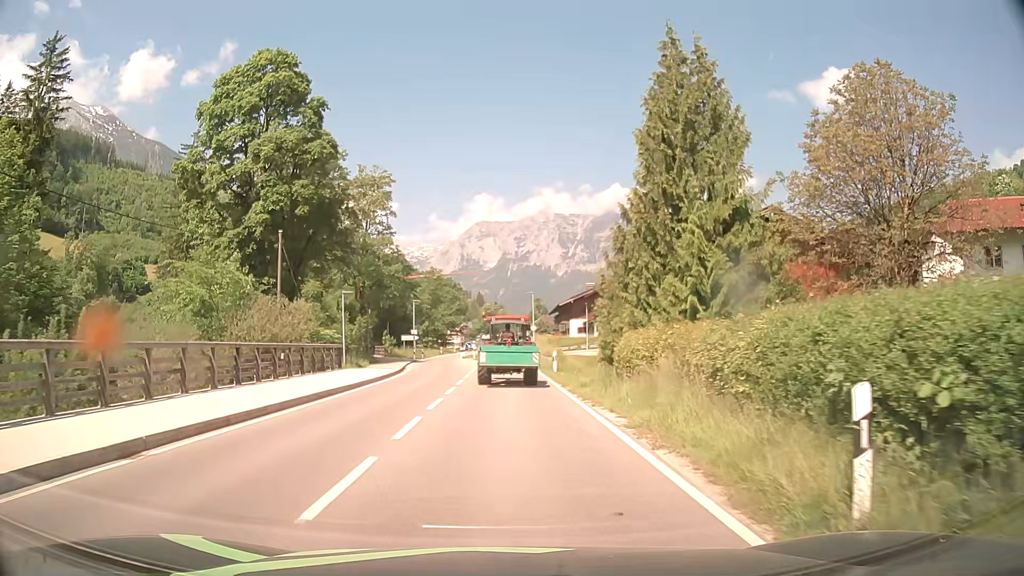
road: primary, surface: asphalt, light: Day
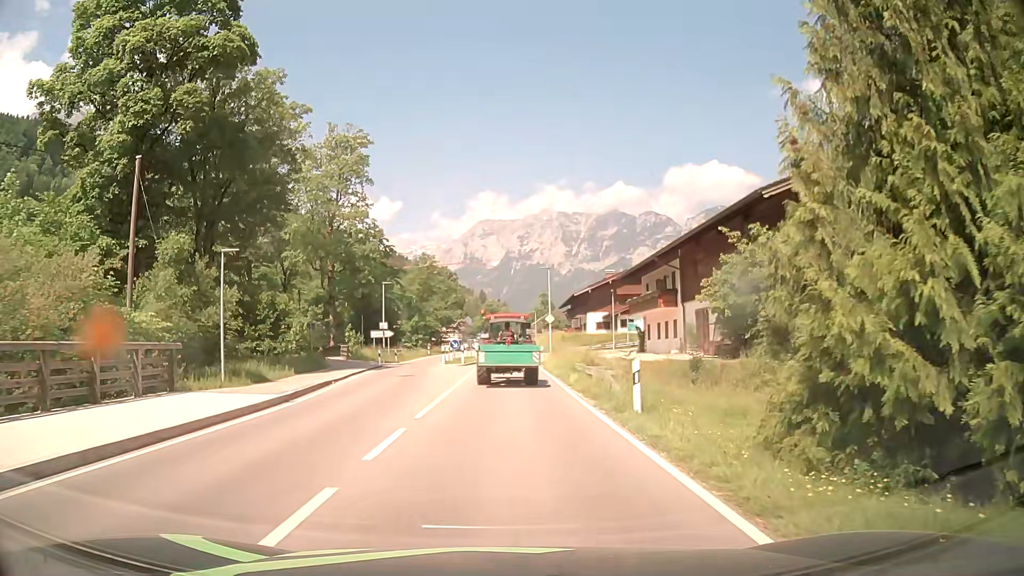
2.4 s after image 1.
(+0.2, +20.0) m; 0°
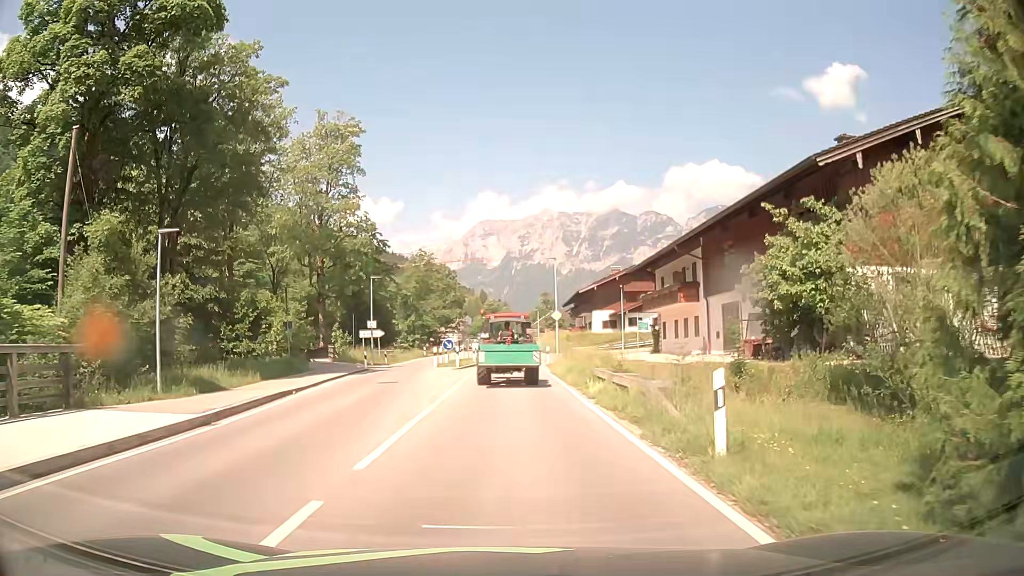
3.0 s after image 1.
(0.0, +5.0) m; 0°
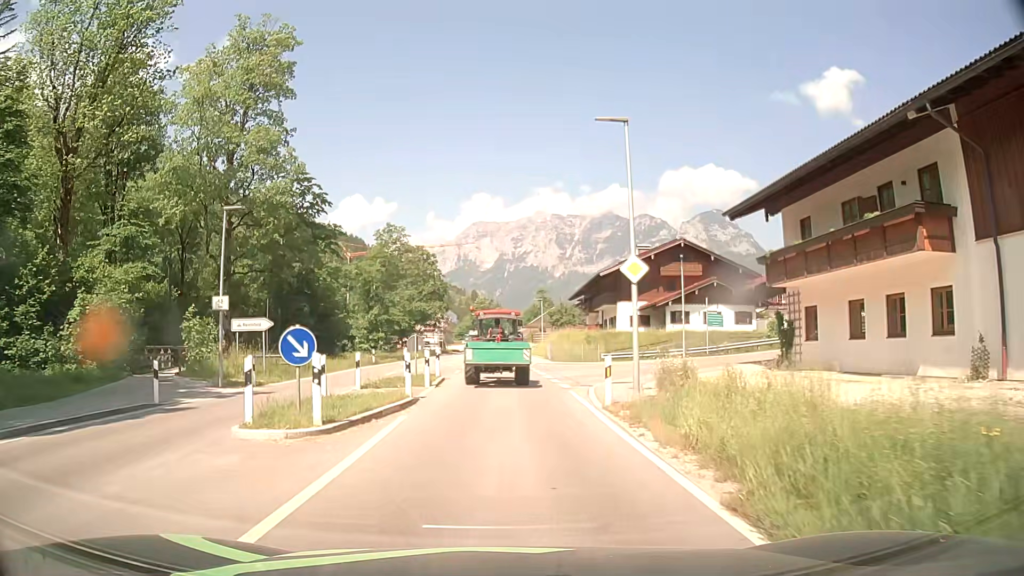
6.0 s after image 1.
(+0.1, +25.3) m; +1°
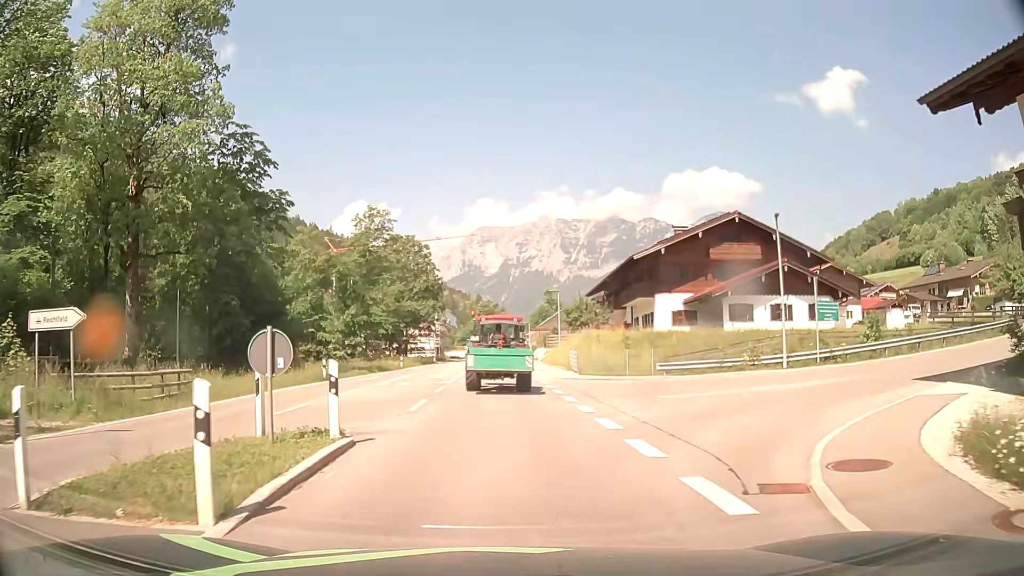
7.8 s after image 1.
(-0.1, +14.9) m; 0°
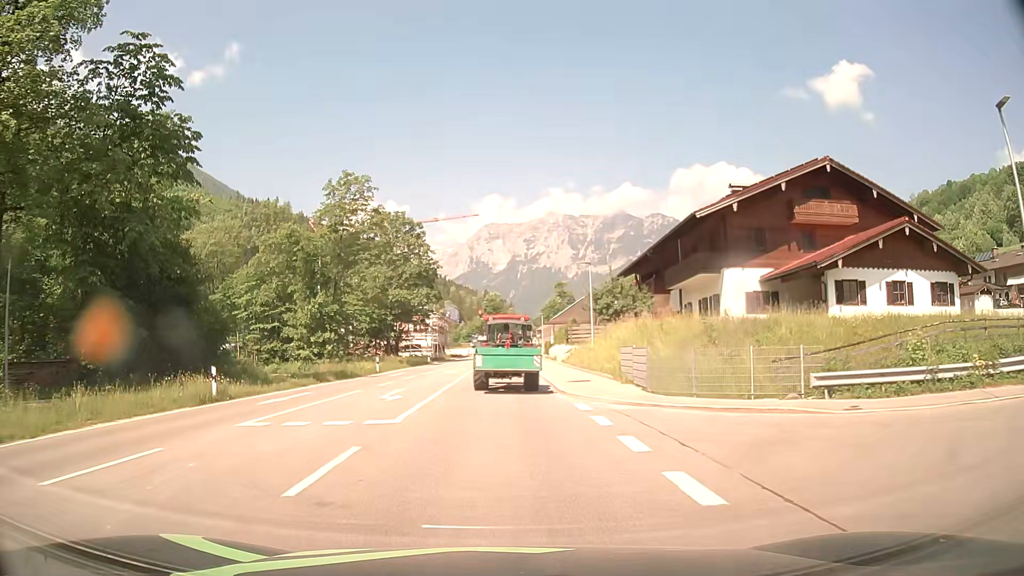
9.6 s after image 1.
(-0.2, +14.6) m; -1°
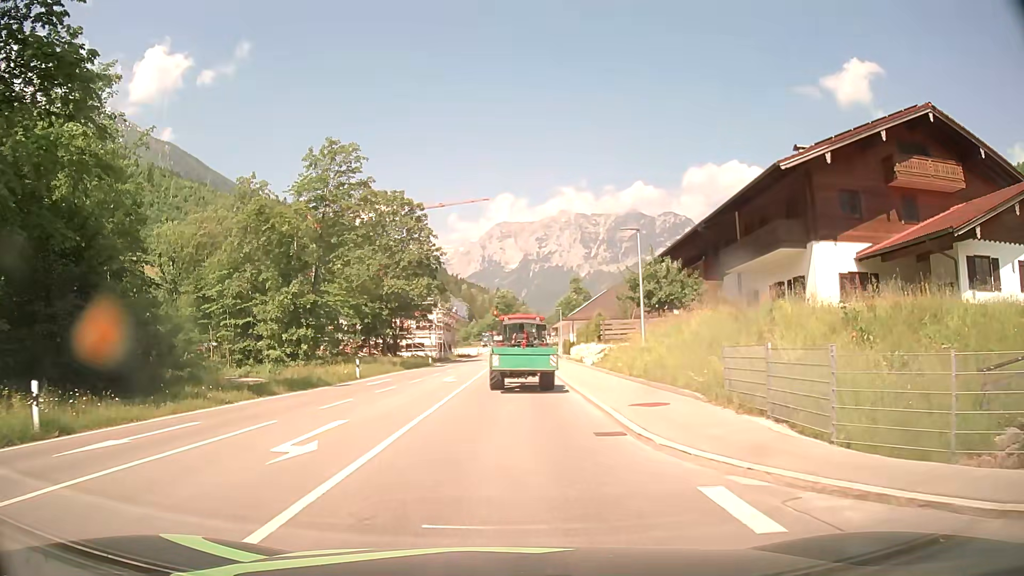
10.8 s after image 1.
(-0.1, +9.7) m; -1°
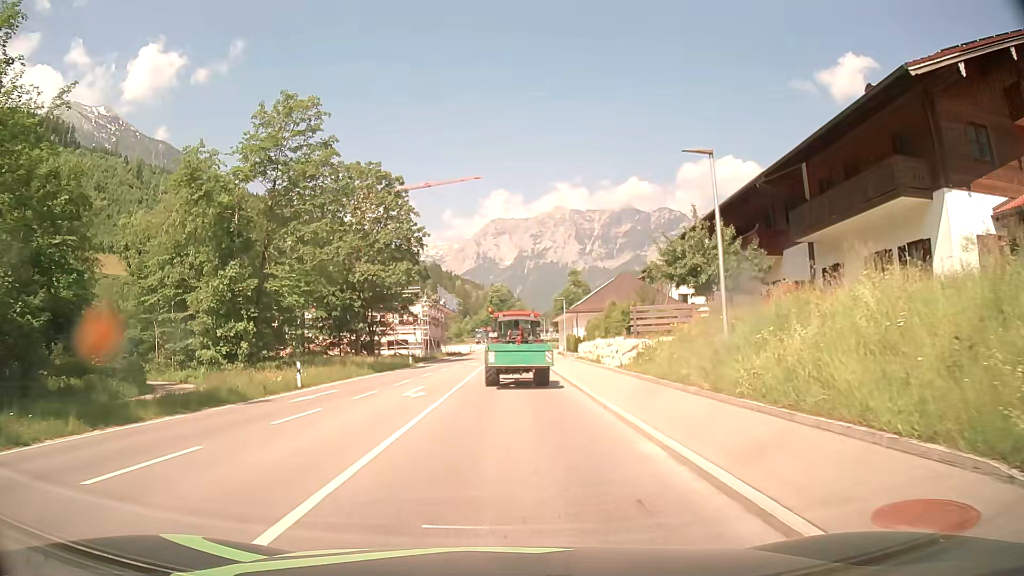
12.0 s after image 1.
(+0.1, +9.7) m; +1°
